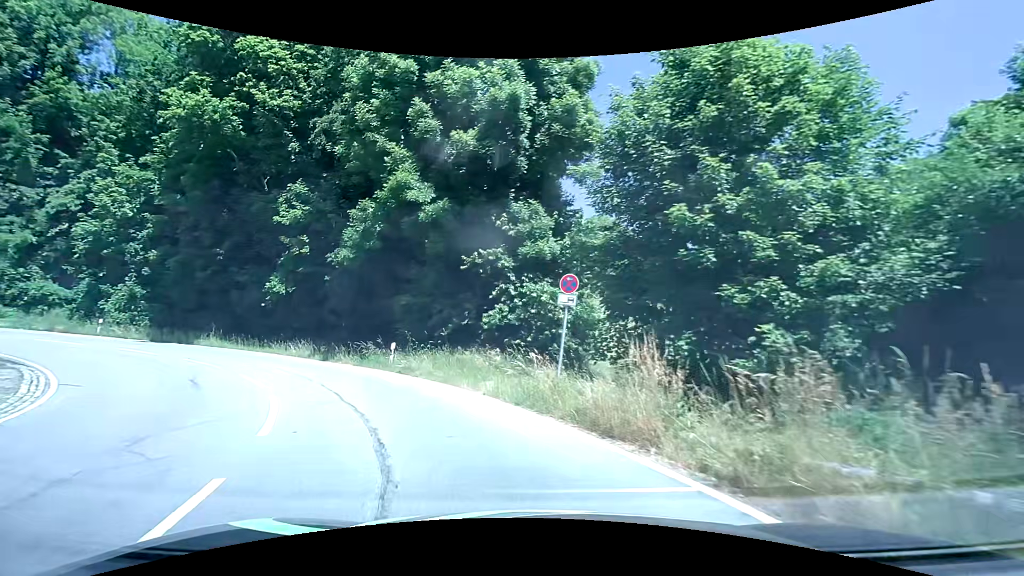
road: tertiary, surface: asphalt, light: Day
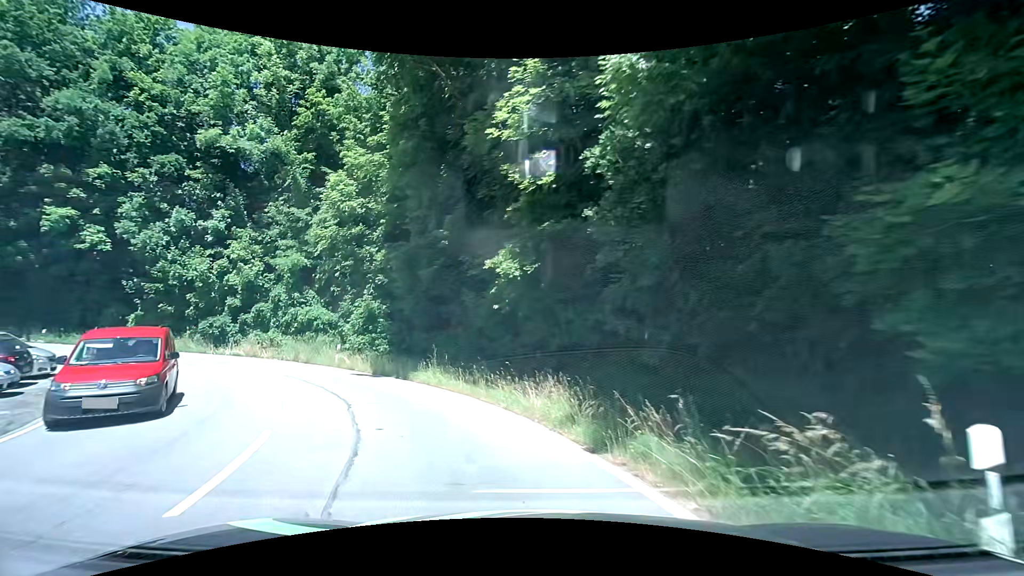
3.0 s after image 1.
(-4.7, +15.0) m; -35°
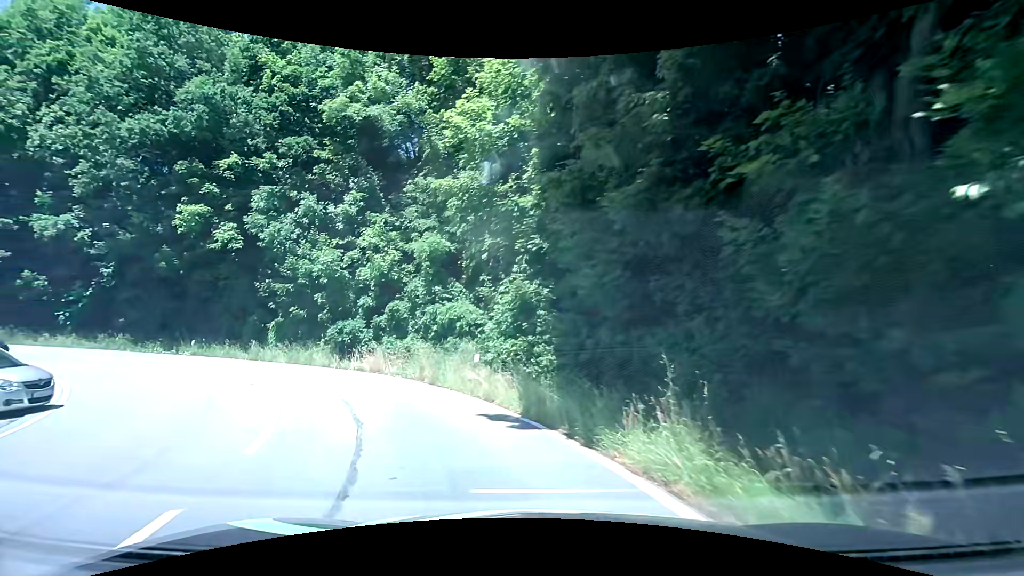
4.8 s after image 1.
(-2.0, +10.7) m; -19°
(-2, +10) (-6, +19) (-14, +25) (-23, +28) (-33, +29) (-43, +28) (-53, +25) (-62, +23) (-72, +21) (-82, +20) m
